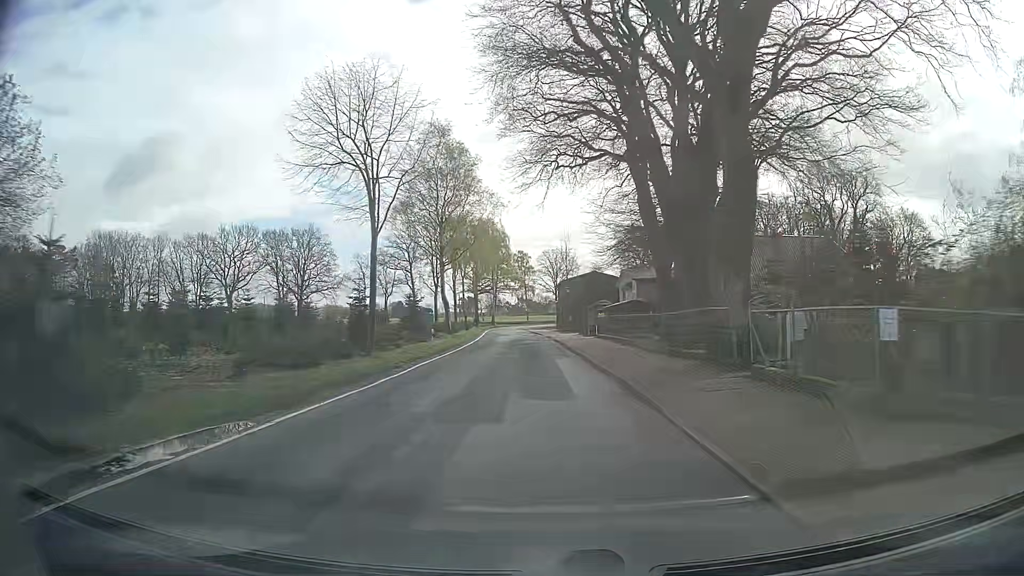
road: secondary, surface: asphalt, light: Day
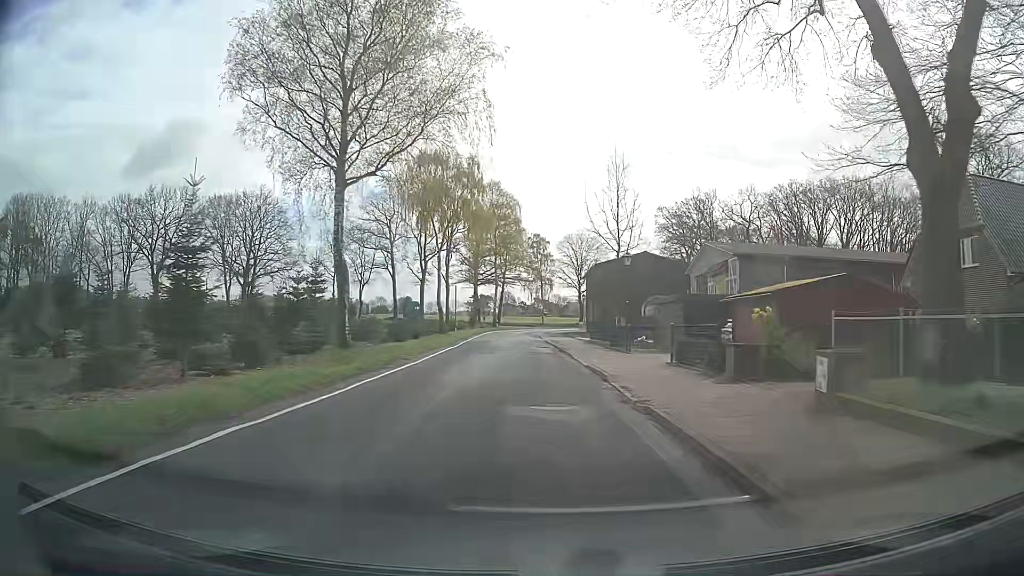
(-0.4, +33.3) m; -1°
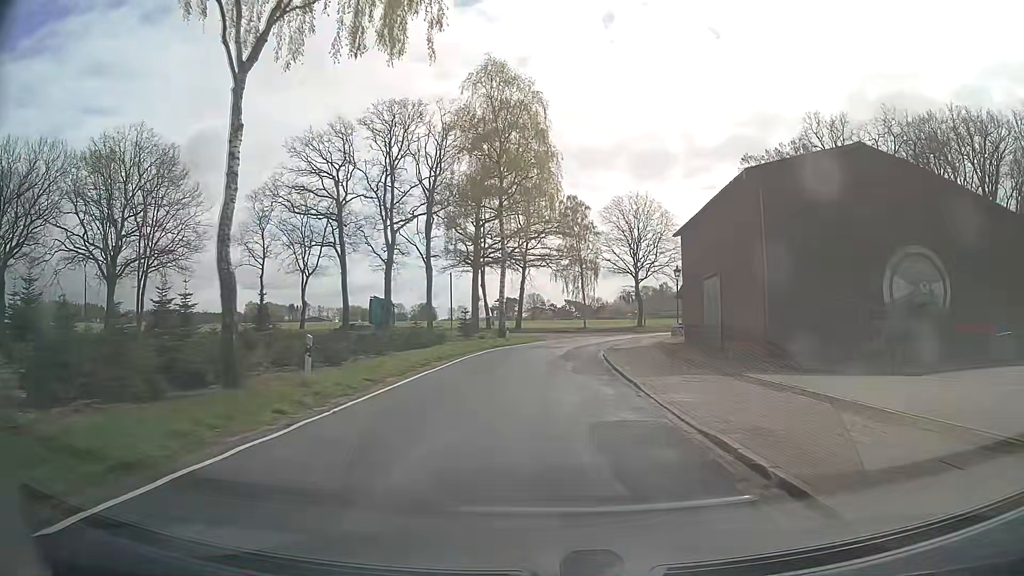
(-1.3, +41.2) m; -2°
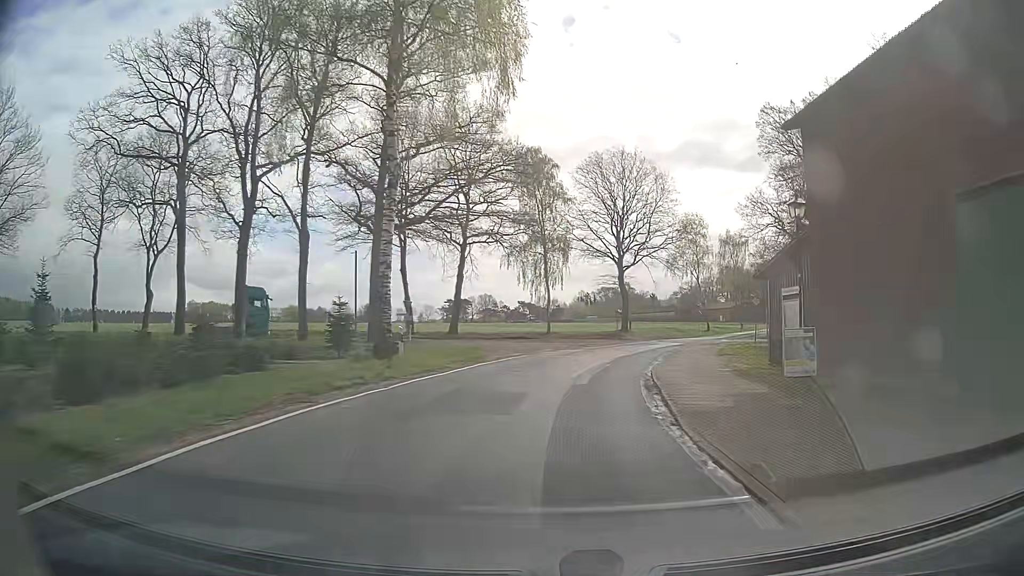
(+0.4, +24.5) m; +4°
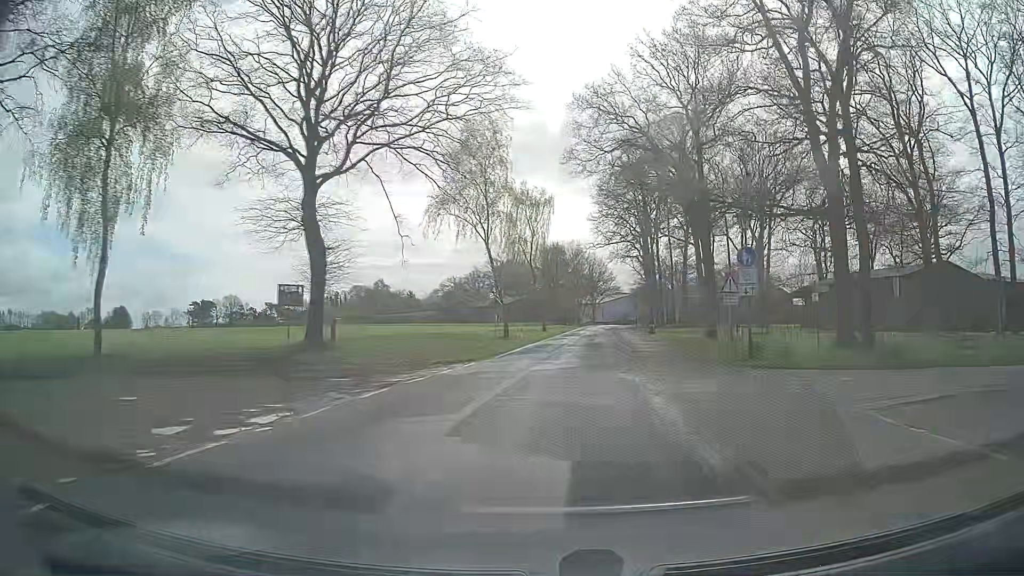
(+6.2, +39.7) m; +19°
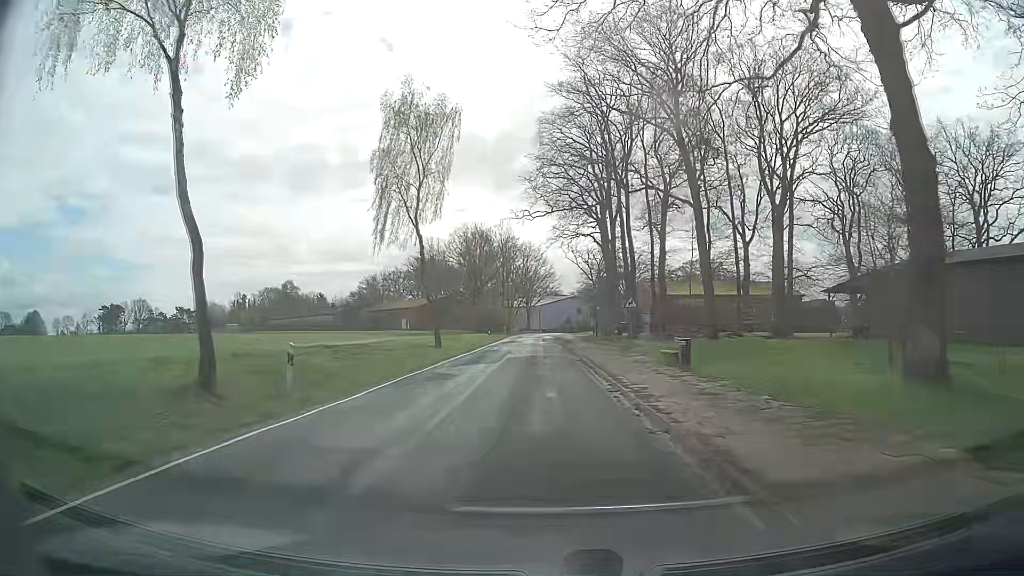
(+2.6, +33.1) m; +6°
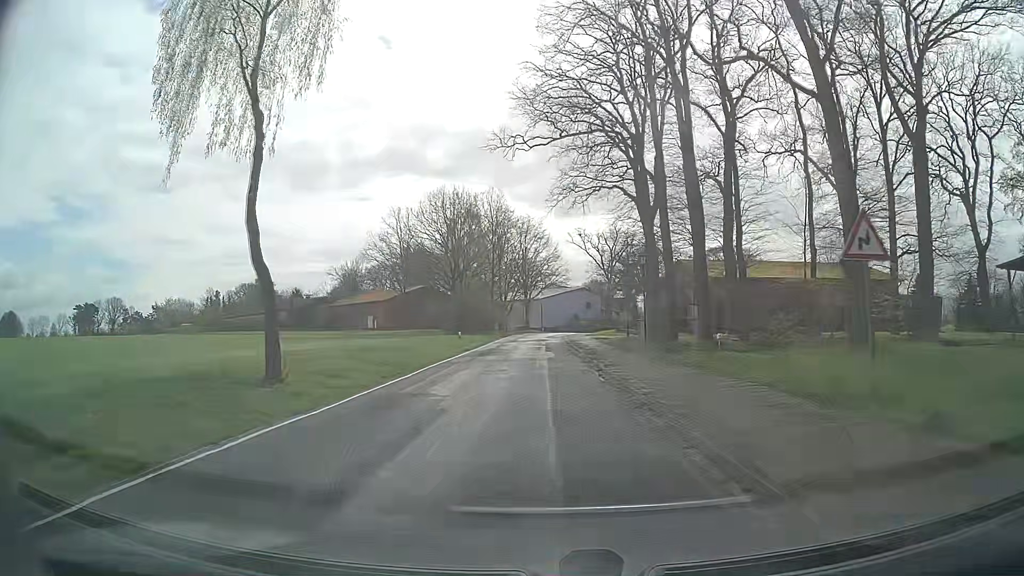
(-0.1, +25.2) m; 0°
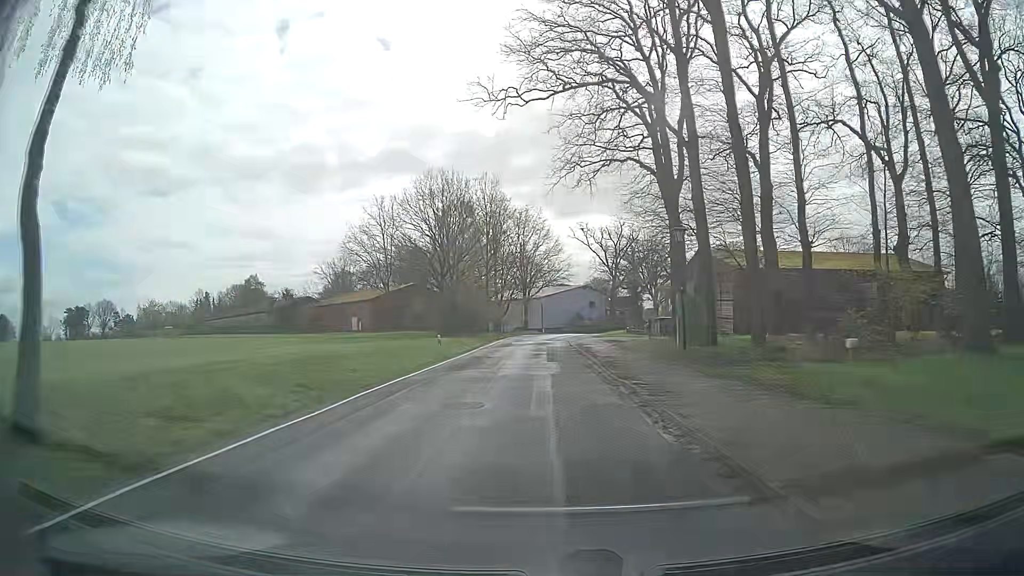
(-0.1, +8.4) m; 0°
(0, +10) (0, +20) (0, +30) (0, +40) (0, +50) (+1, +60) (+2, +70) (+4, +80) (+7, +89) (+11, +99) m
